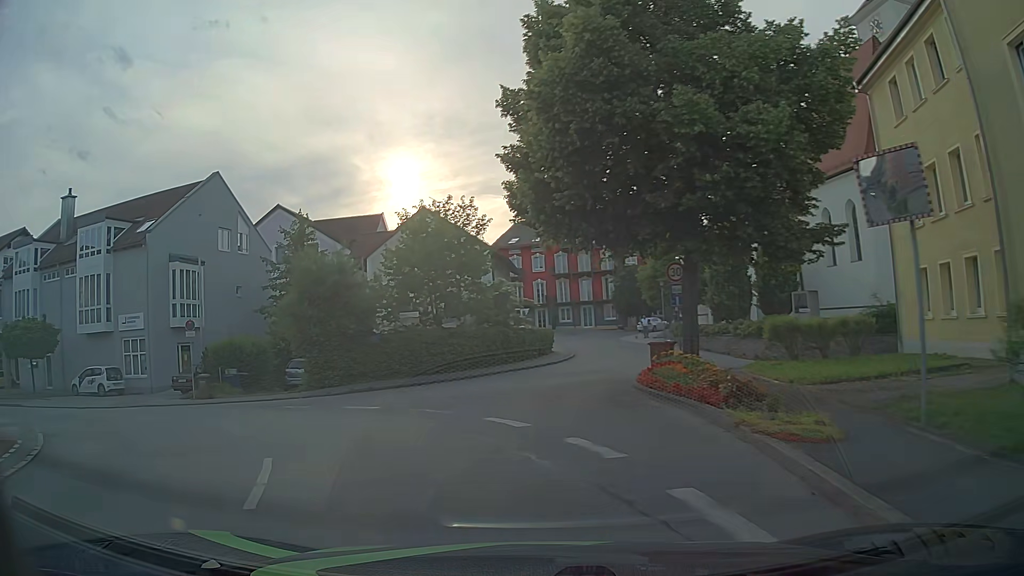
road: unclassified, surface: asphalt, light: Day
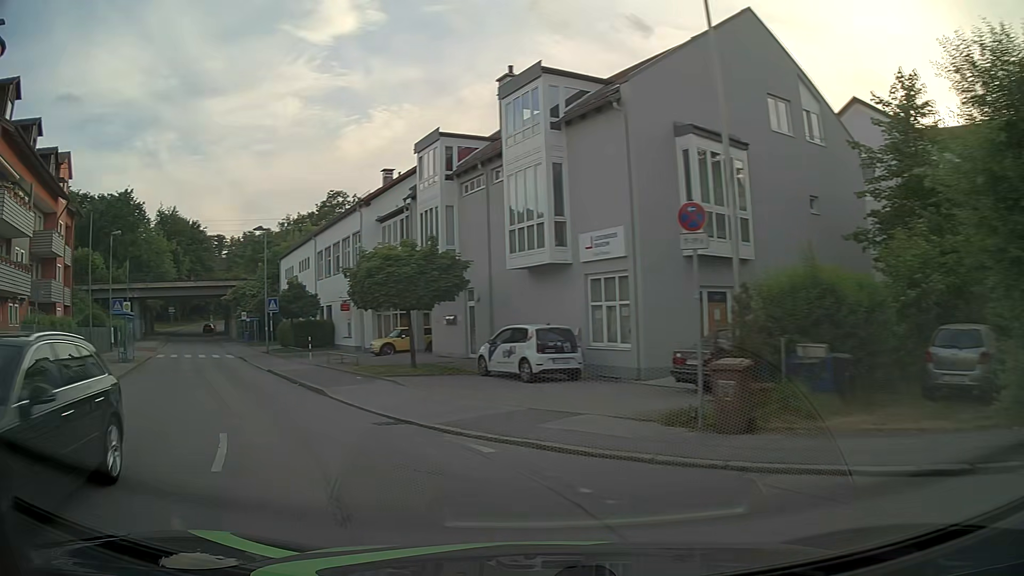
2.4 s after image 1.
(-6.5, +16.1) m; -48°
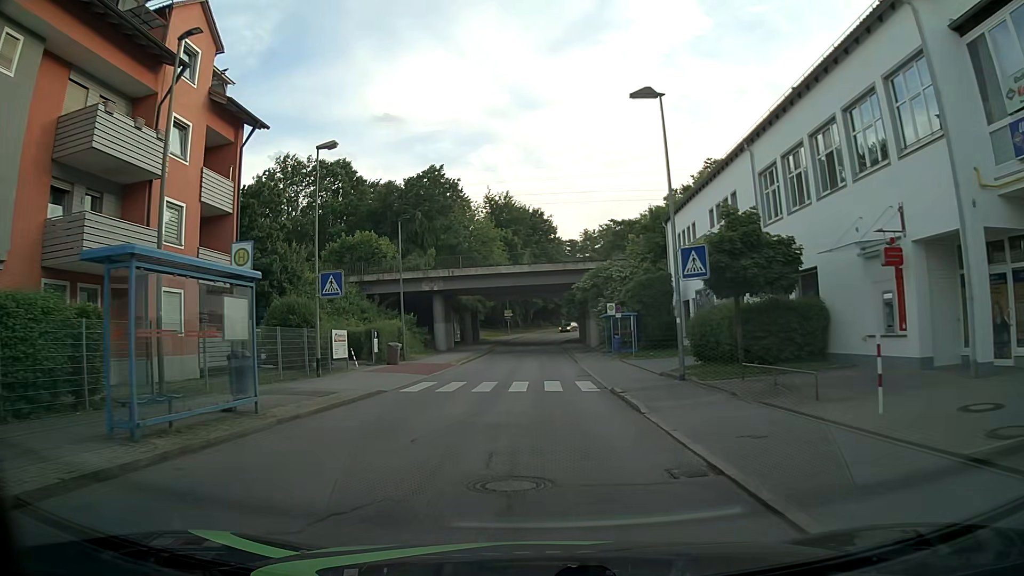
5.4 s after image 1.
(-10.9, +23.3) m; -32°
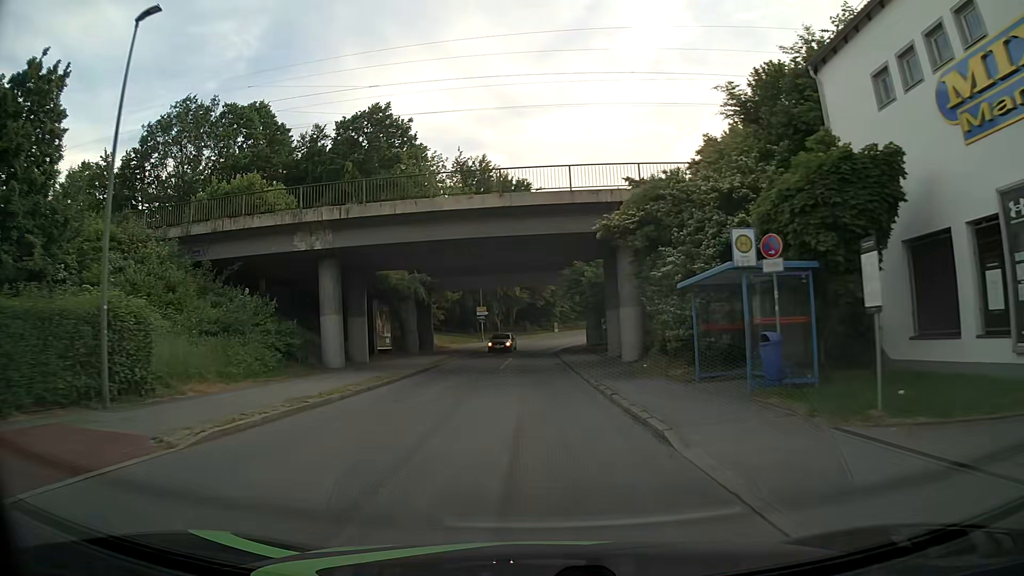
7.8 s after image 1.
(+0.3, +26.8) m; +1°
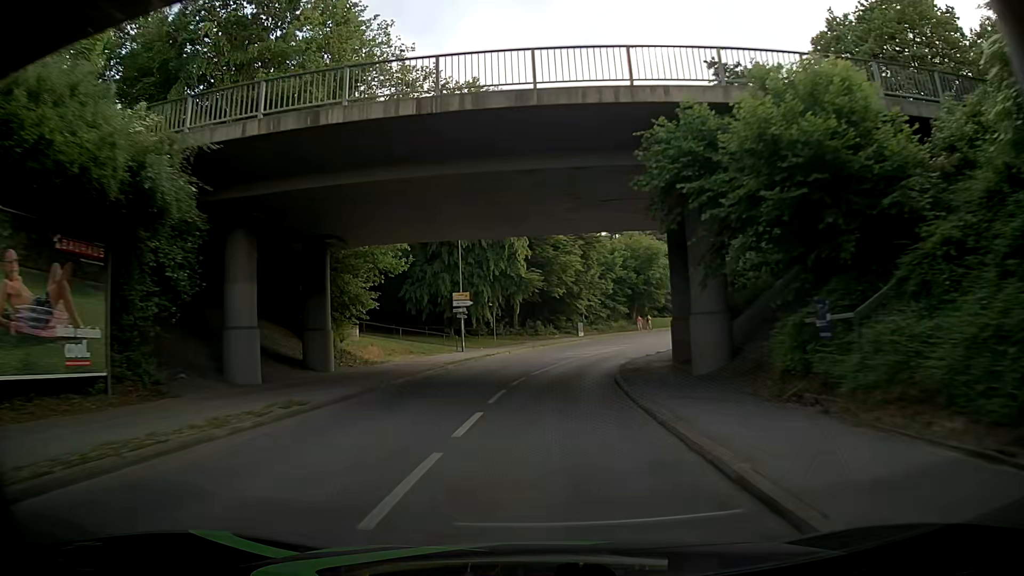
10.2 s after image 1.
(-0.1, +29.0) m; -3°
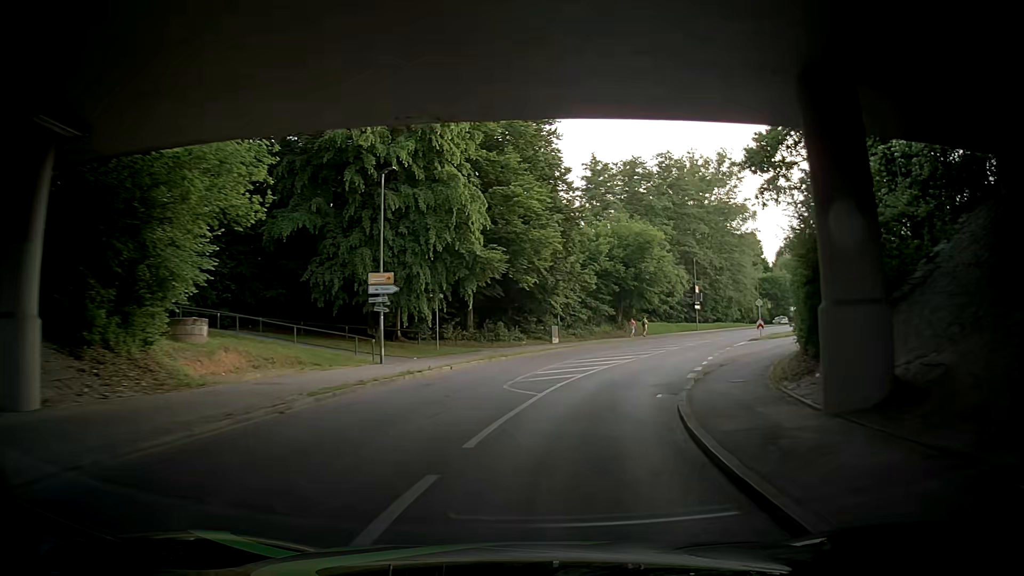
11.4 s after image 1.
(+0.5, +14.7) m; +1°
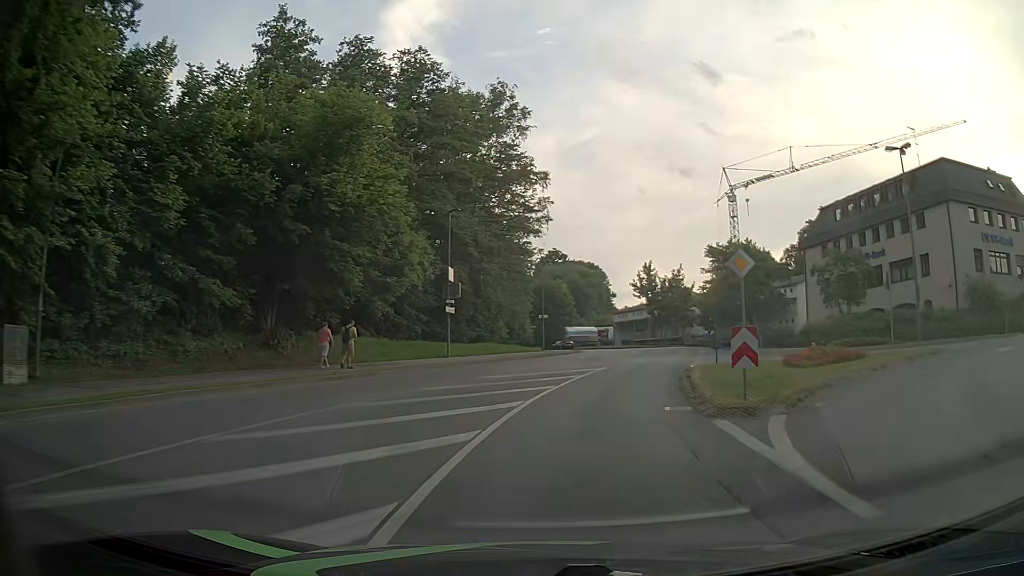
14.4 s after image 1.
(+8.2, +35.6) m; +26°
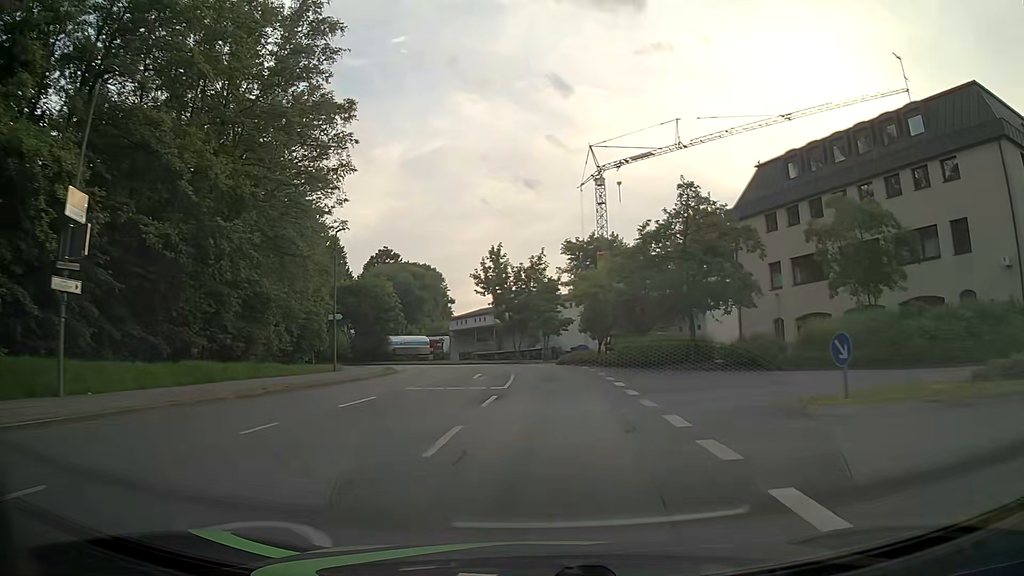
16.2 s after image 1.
(+2.7, +21.9) m; +13°
(0, +10) (+1, +20) (+1, +30) (0, +40) (-2, +50) (-5, +59) (-9, +68) (-15, +76) (-22, +84) (-30, +90) m
